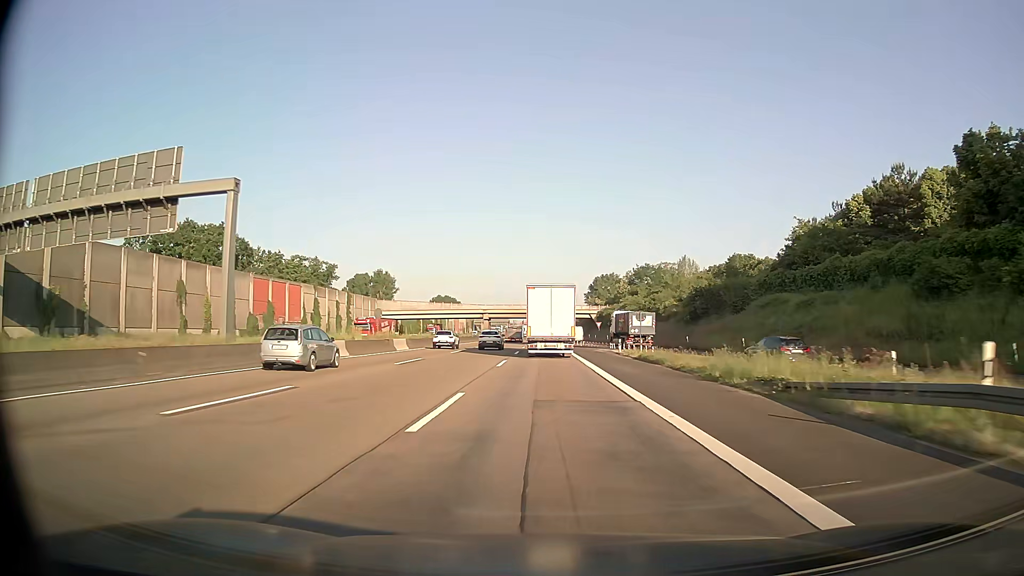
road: motorway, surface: asphalt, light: Day
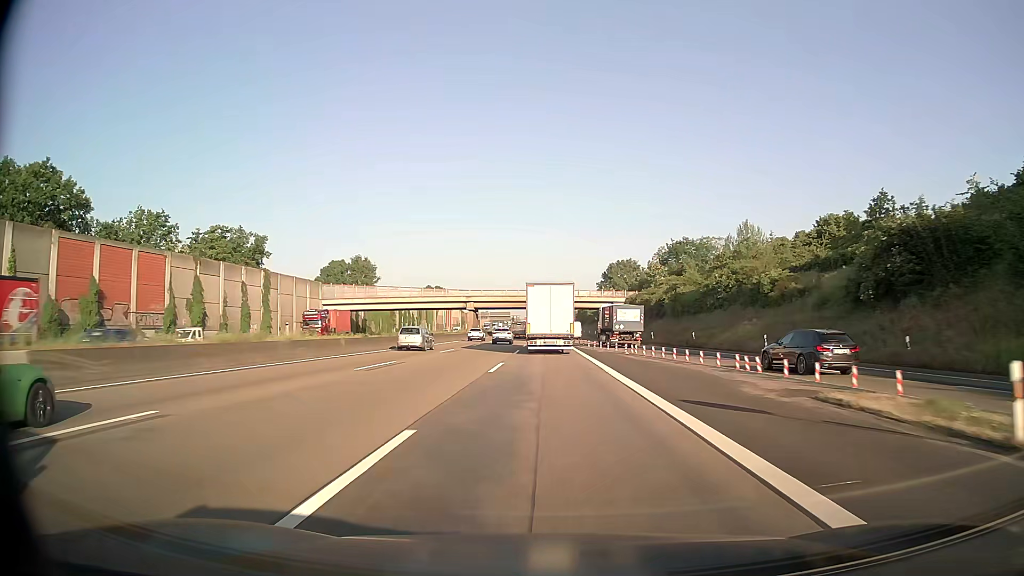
(-0.2, +42.2) m; 0°
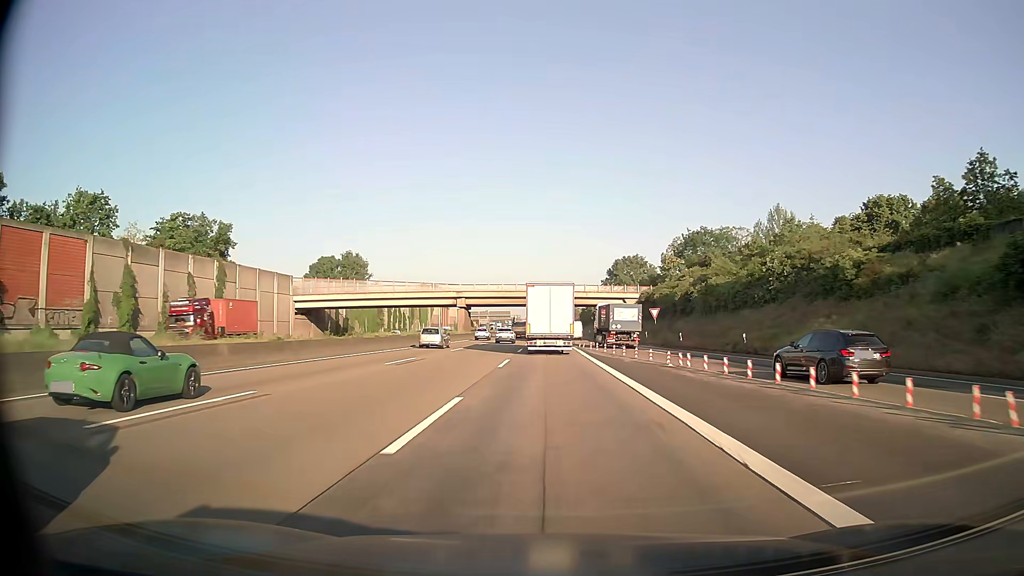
(0.0, +14.1) m; 0°
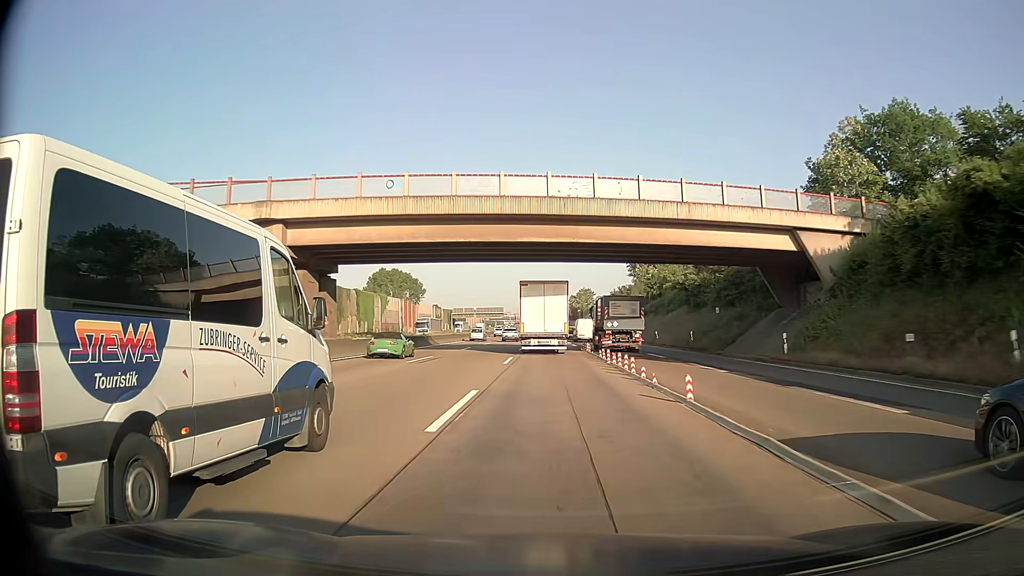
(-0.2, +69.7) m; 0°
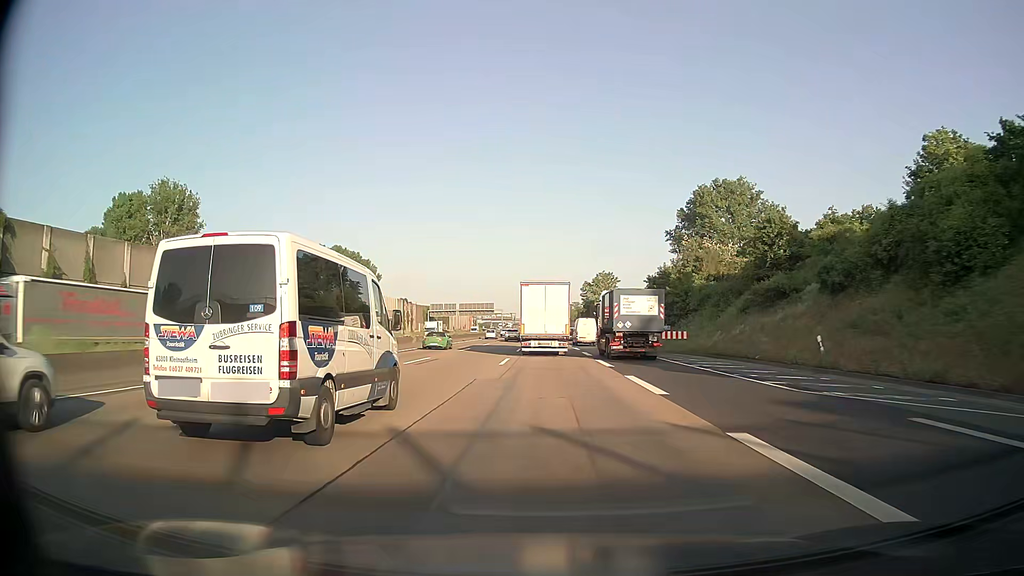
(+0.2, +54.9) m; 0°
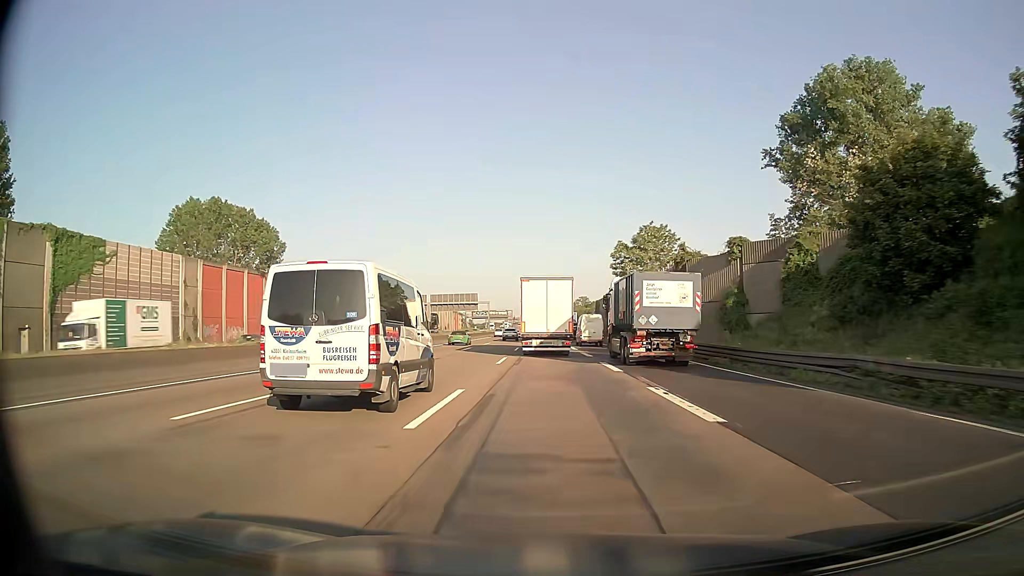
(0.0, +54.1) m; 0°
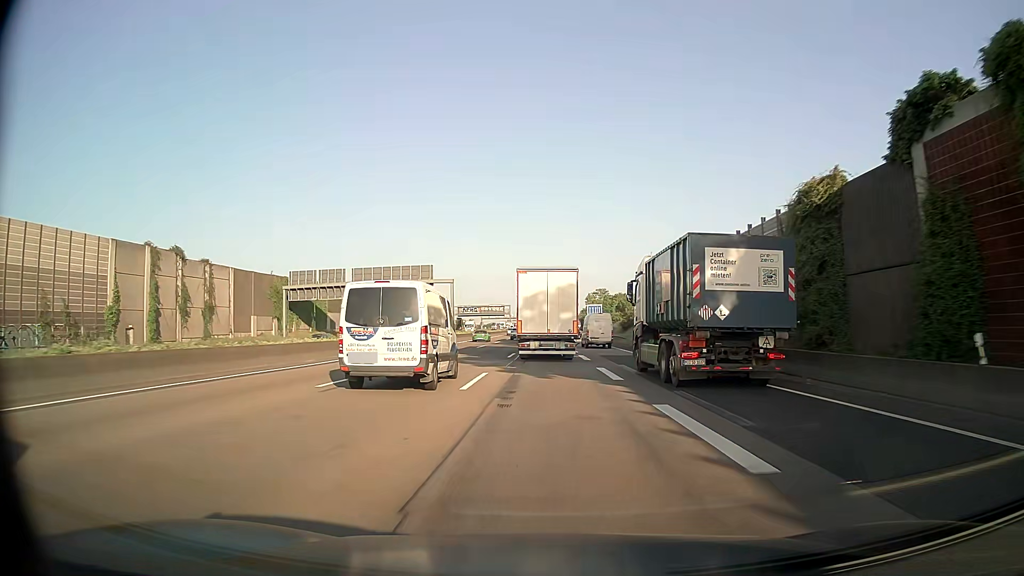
(-0.4, +65.9) m; -1°
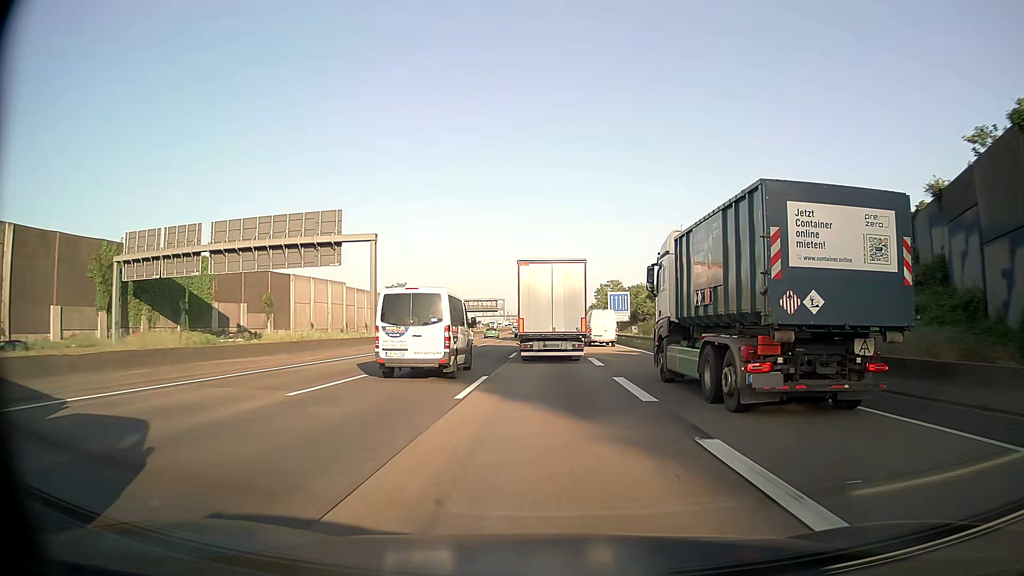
(-0.1, +38.5) m; 0°
(0, +10) (0, +20) (0, +30) (0, +40) (0, +50) (0, +60) (0, +70) (0, +80) (0, +90) (0, +100) m
